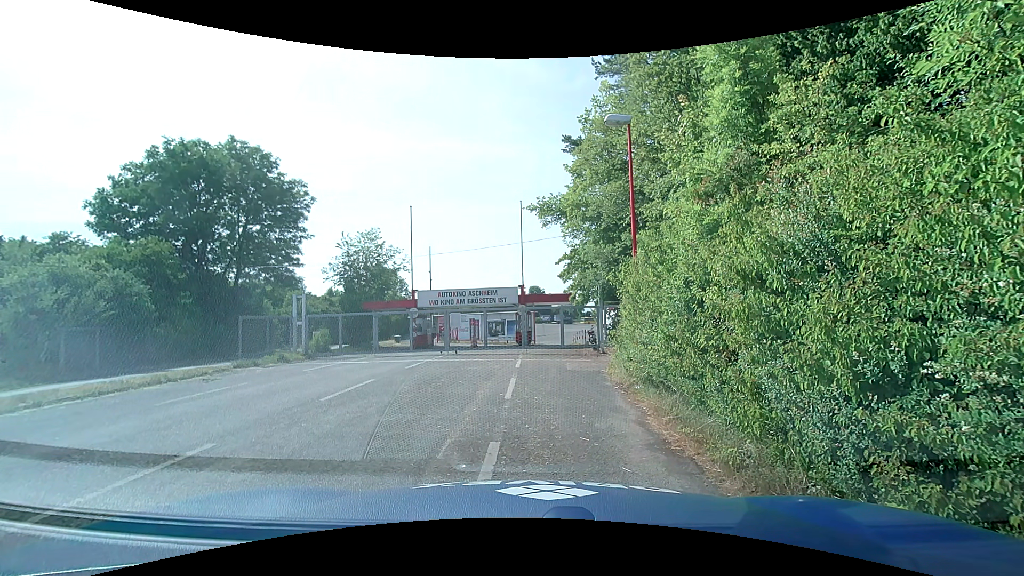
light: Day
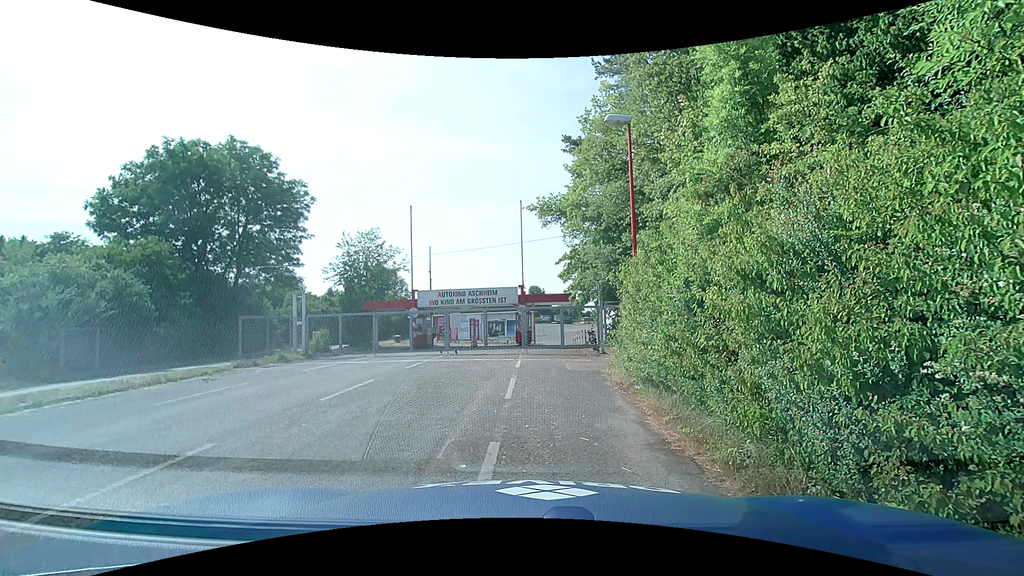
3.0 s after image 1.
(0.0, 0.0) m; 0°
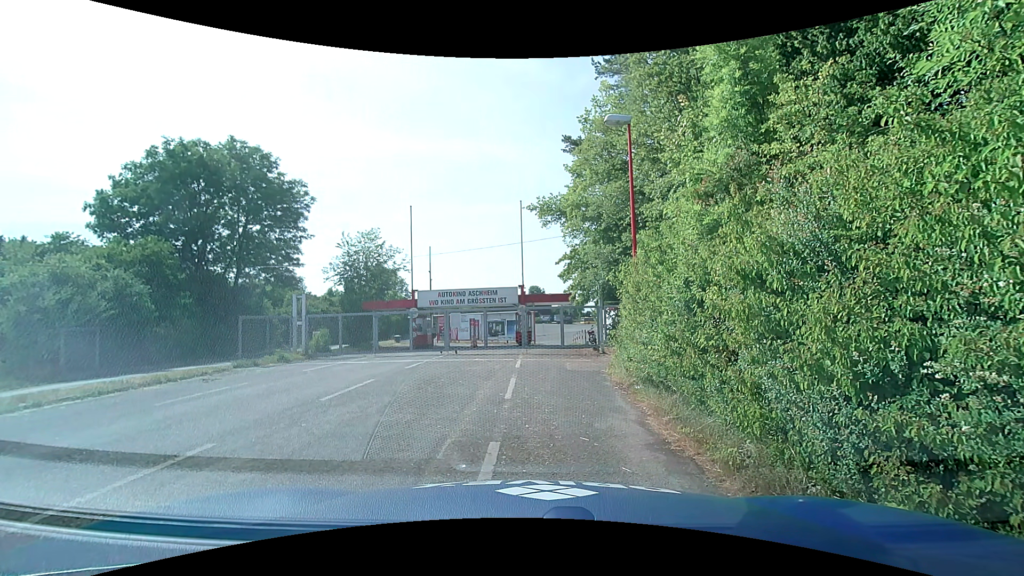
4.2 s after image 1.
(0.0, 0.0) m; 0°
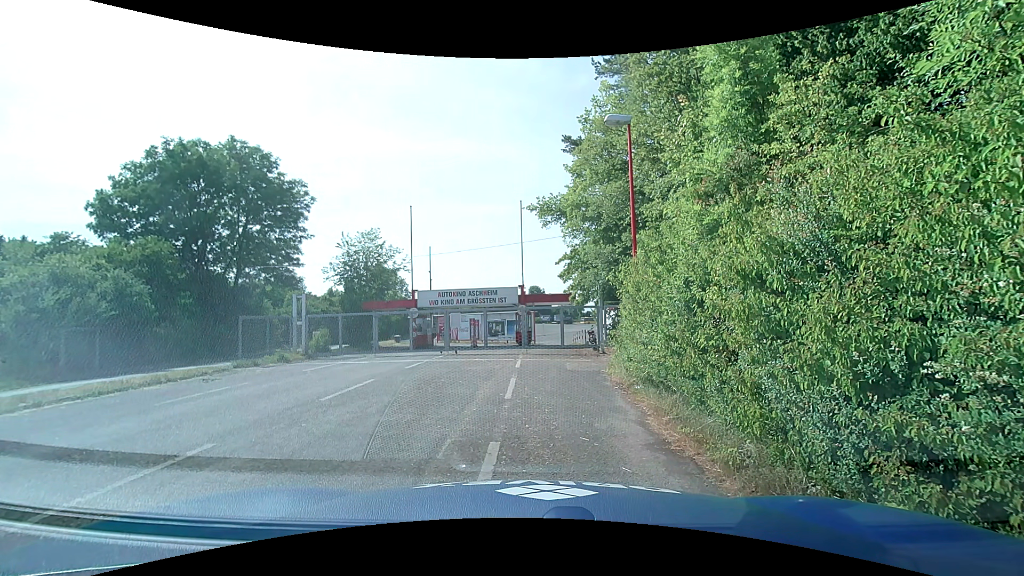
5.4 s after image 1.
(0.0, 0.0) m; 0°
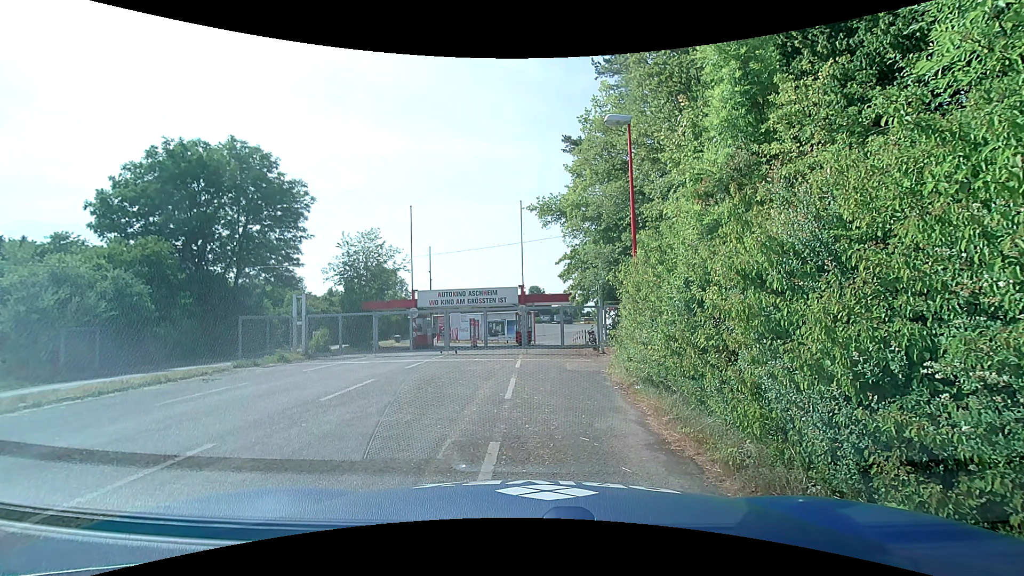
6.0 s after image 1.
(0.0, 0.0) m; 0°
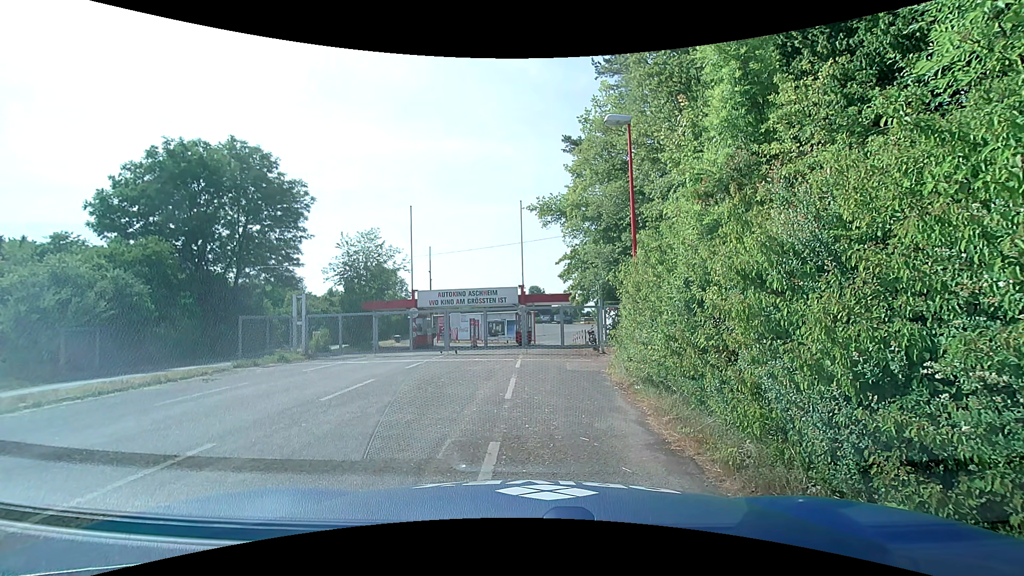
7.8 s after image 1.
(0.0, 0.0) m; 0°
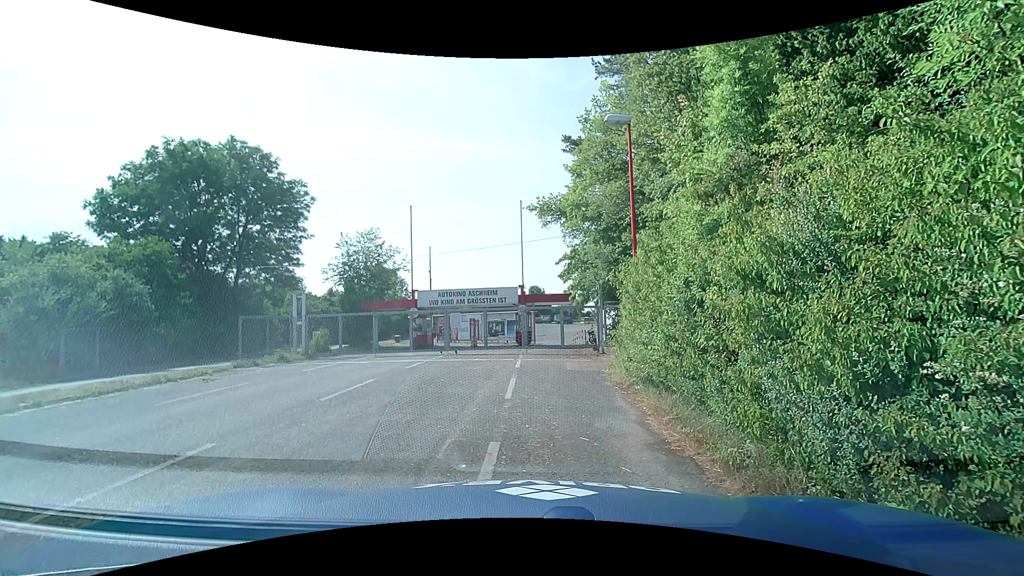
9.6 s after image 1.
(0.0, 0.0) m; 0°
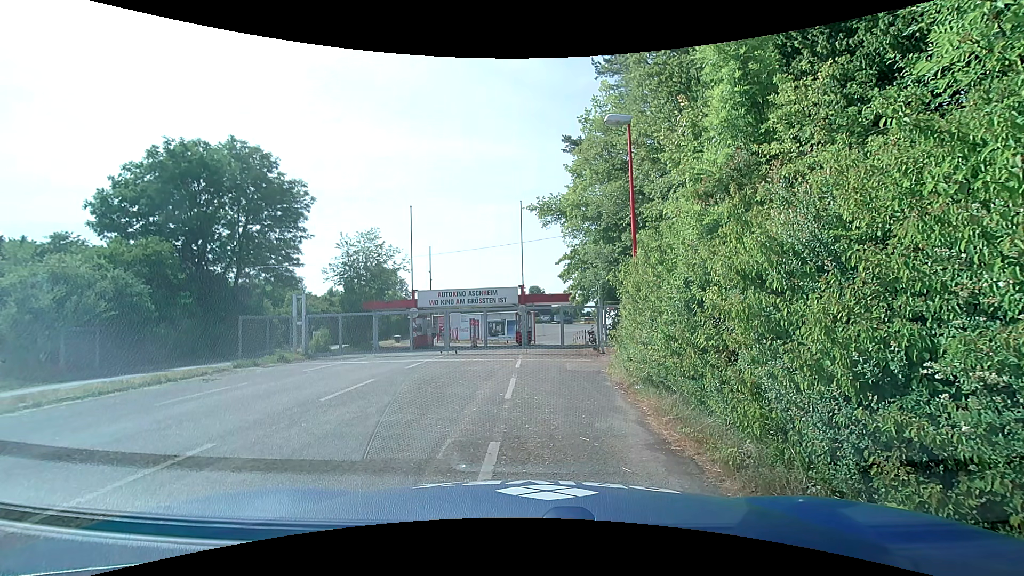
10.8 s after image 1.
(0.0, 0.0) m; 0°
